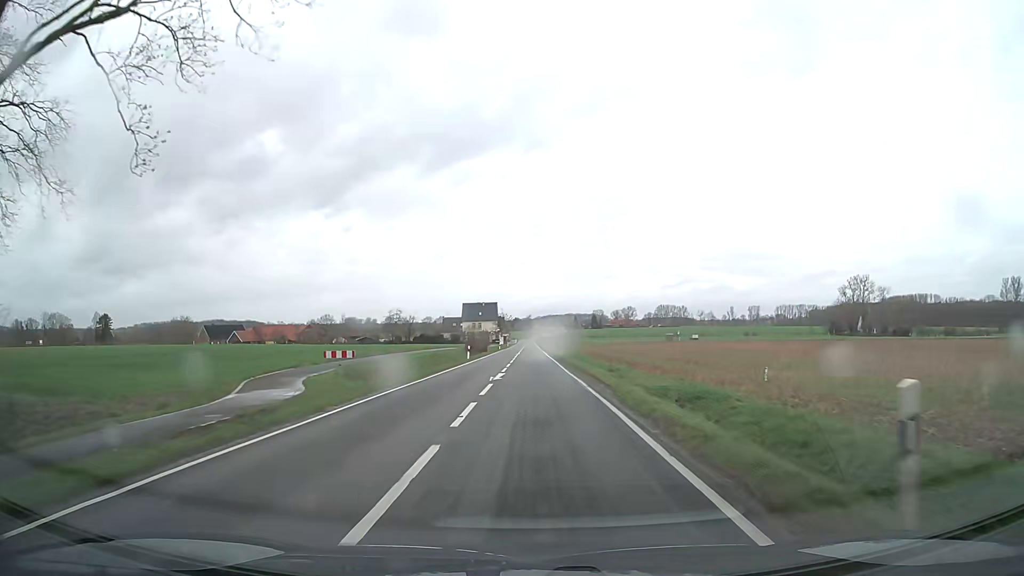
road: secondary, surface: asphalt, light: Day
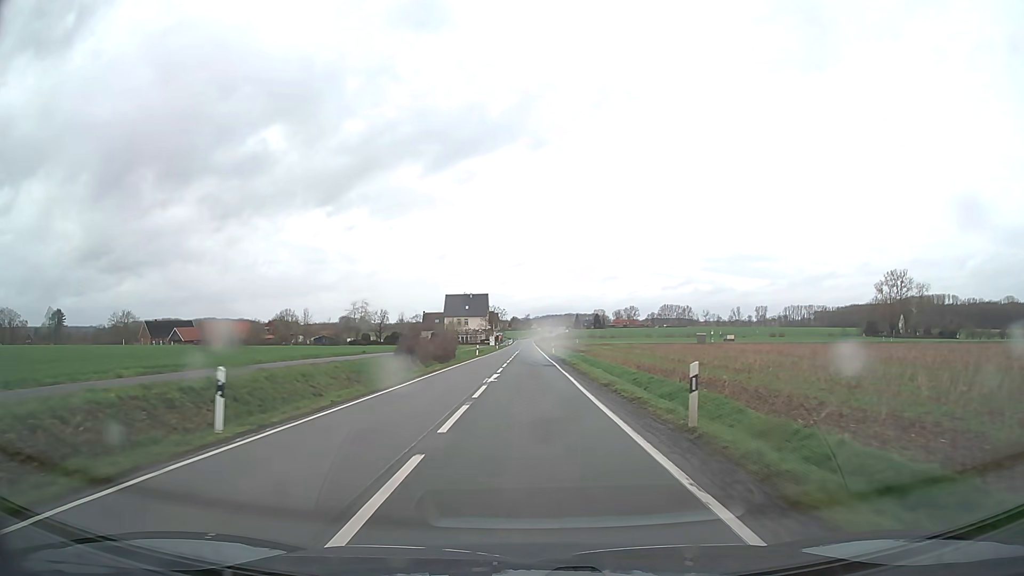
(+0.1, +43.3) m; 0°
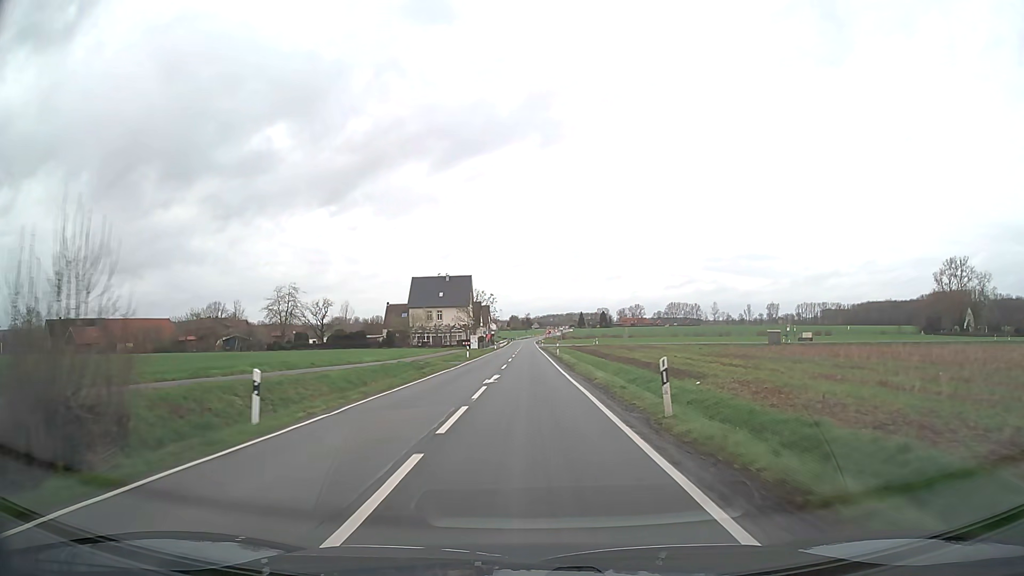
(+0.1, +54.2) m; 0°
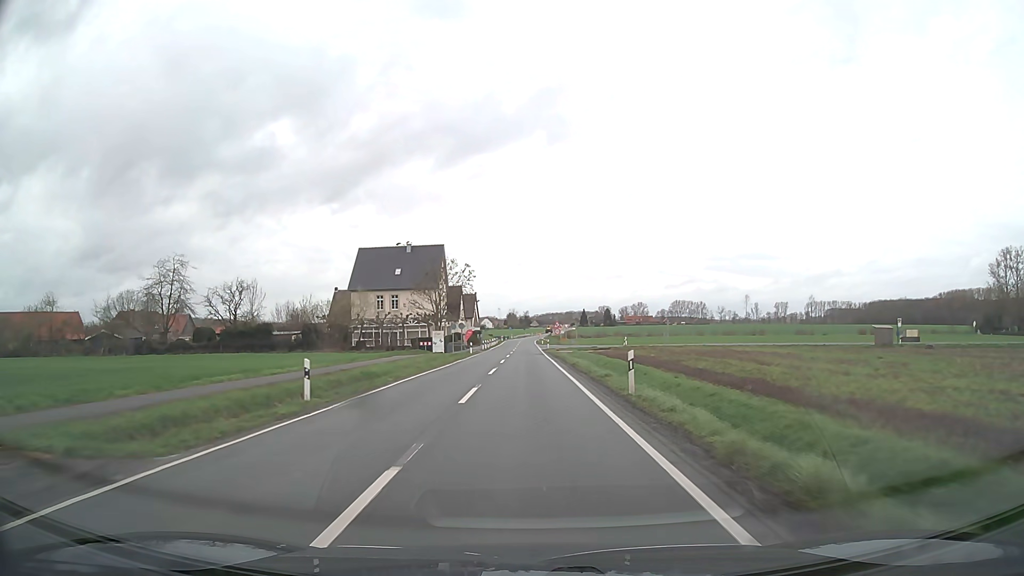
(+0.1, +41.5) m; 0°
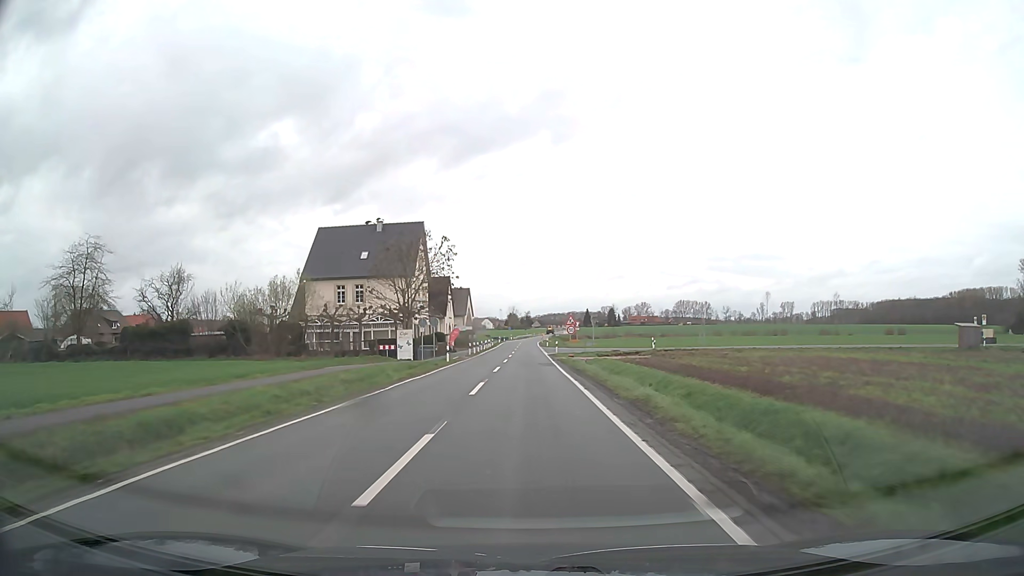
(0.0, +18.9) m; 0°
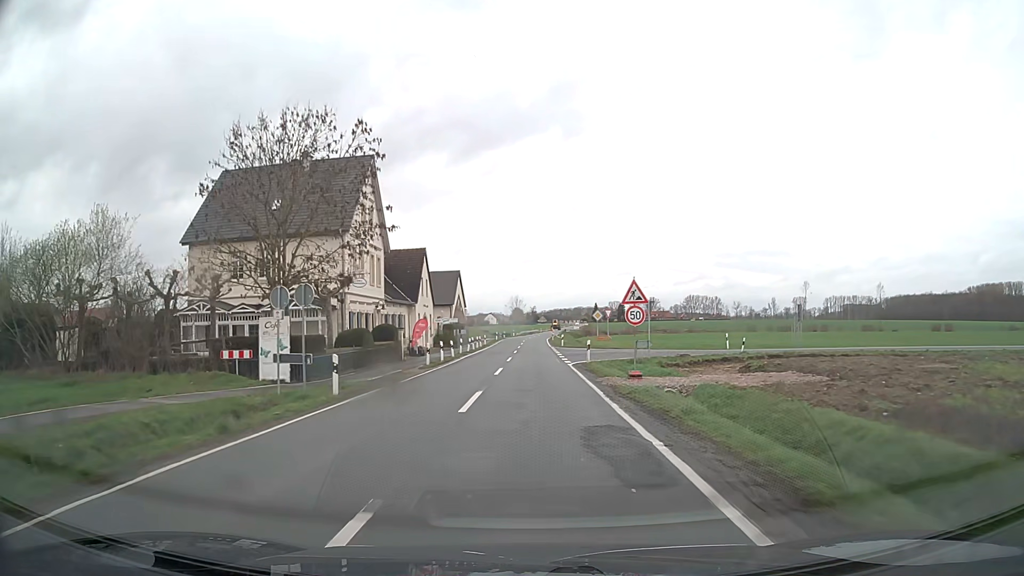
(-0.1, +26.1) m; 0°
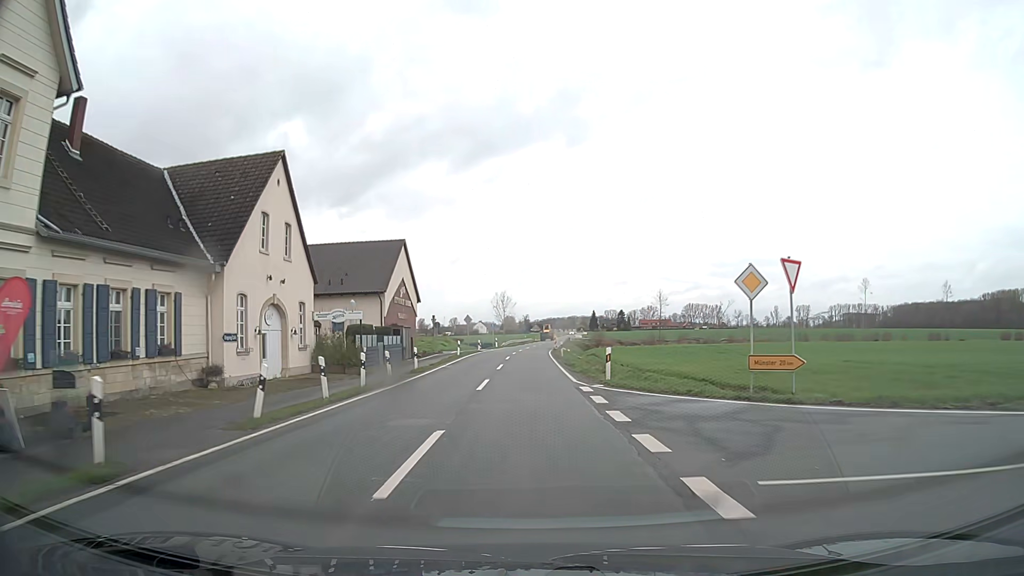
(+0.2, +38.2) m; 0°
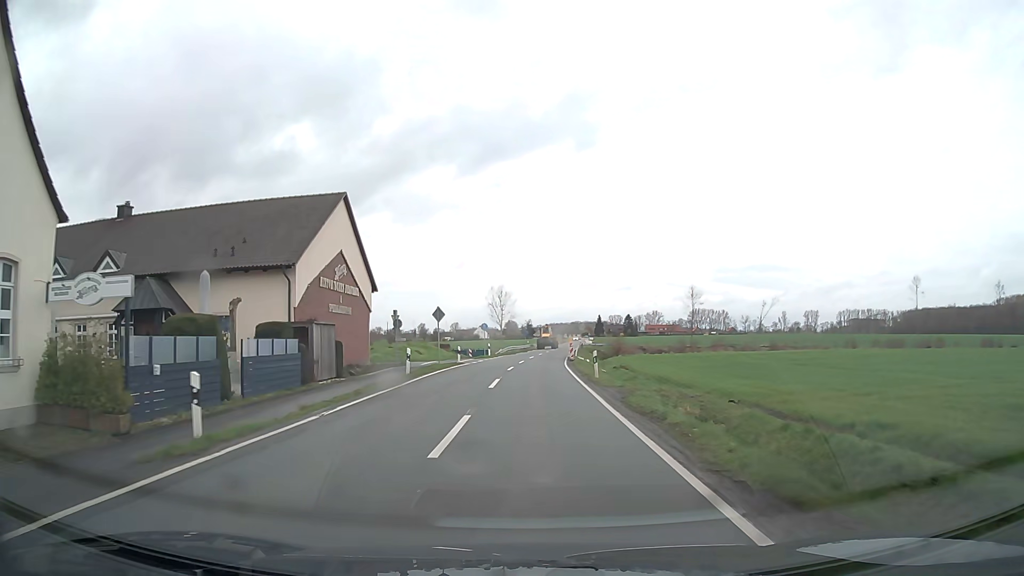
(-0.1, +20.8) m; 0°
(0, +10) (0, +20) (0, +30) (+1, +40) (+1, +50) (+2, +60) (+3, +70) (+4, +80) (+4, +90) (+5, +100) m
